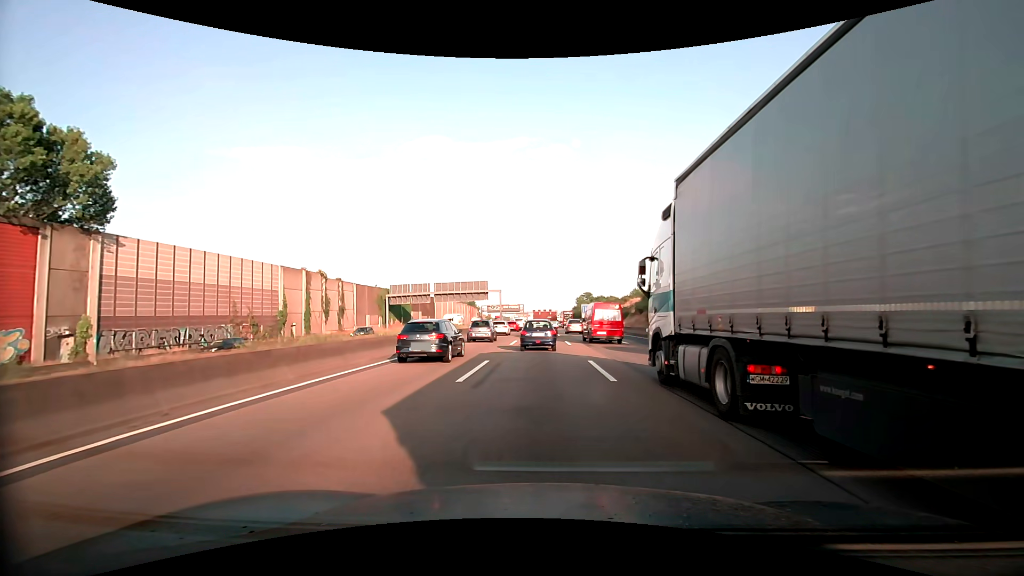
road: motorway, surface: asphalt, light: Day
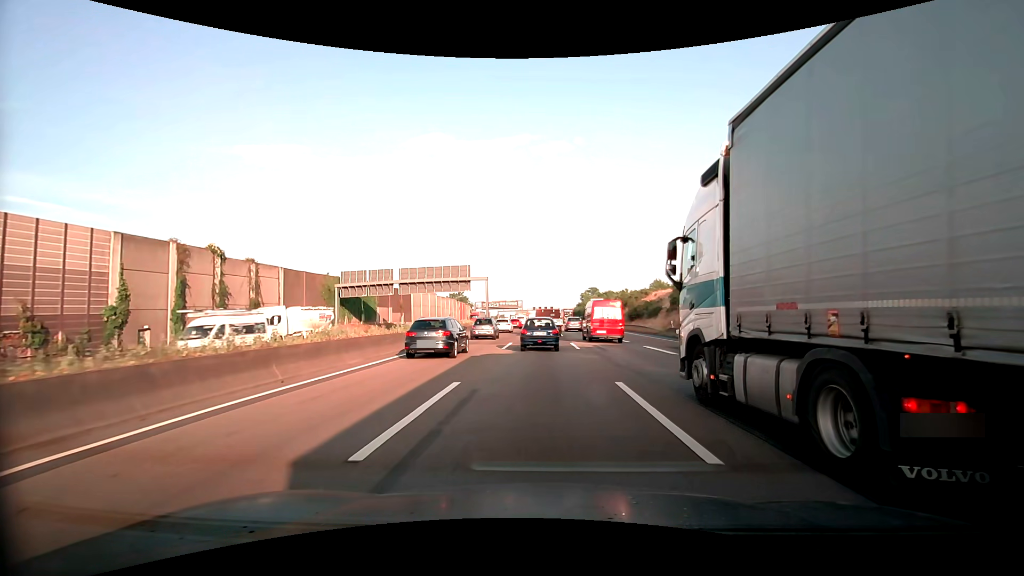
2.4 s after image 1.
(-0.2, +24.4) m; -1°
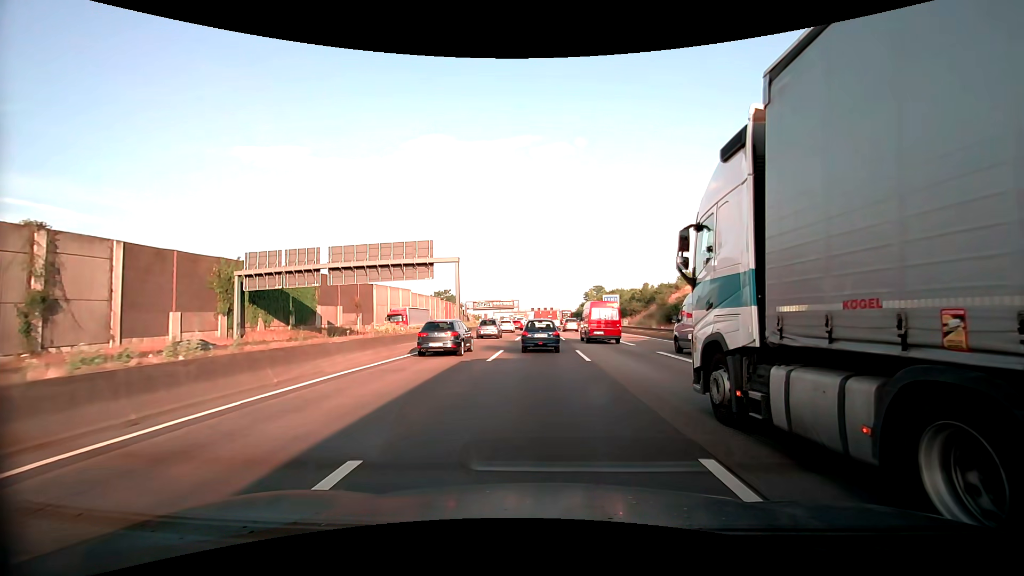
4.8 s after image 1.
(+0.2, +23.9) m; +1°
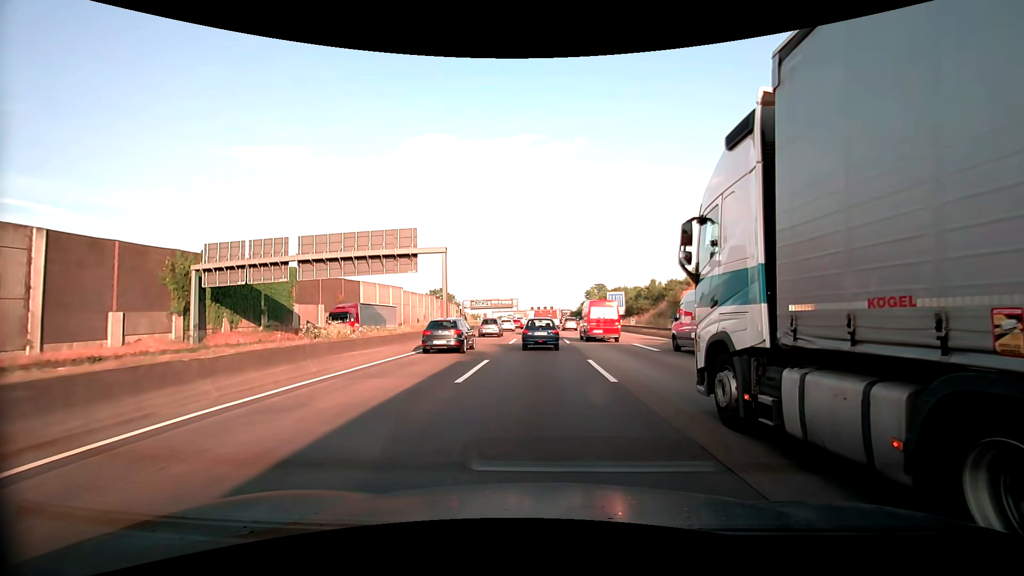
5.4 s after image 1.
(0.0, +6.1) m; 0°
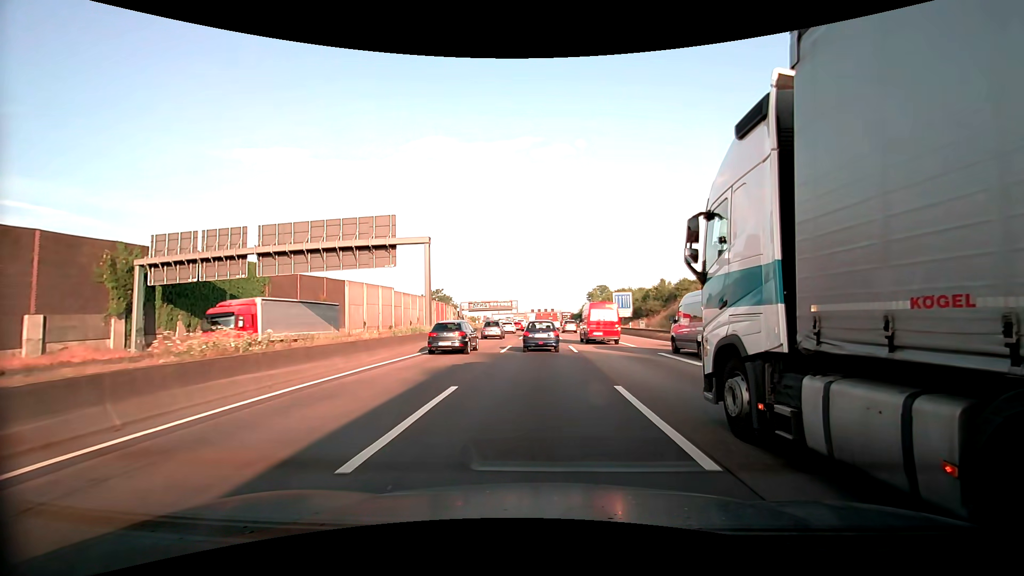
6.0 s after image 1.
(-0.1, +6.3) m; 0°
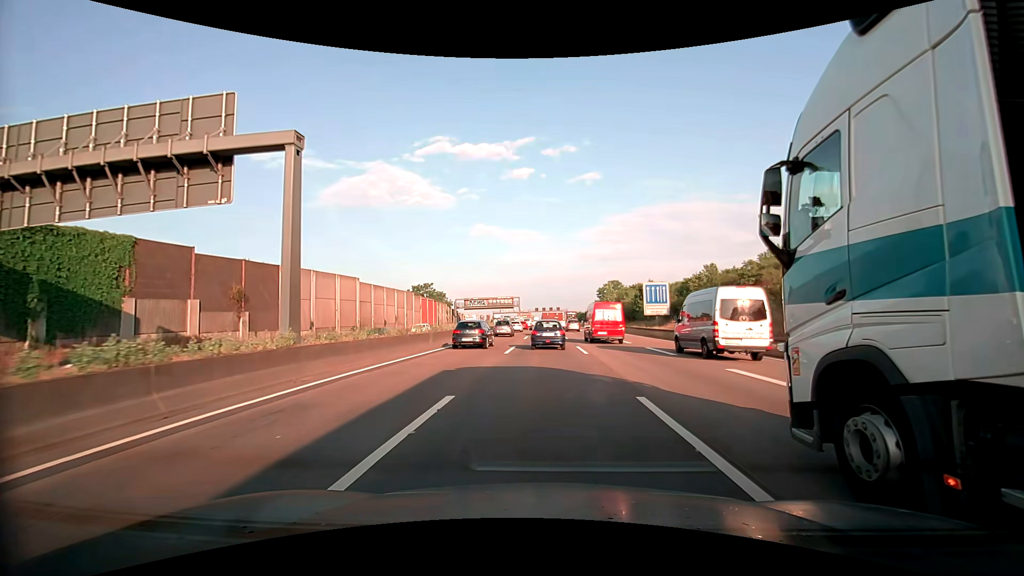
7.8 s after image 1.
(-0.2, +19.7) m; -1°
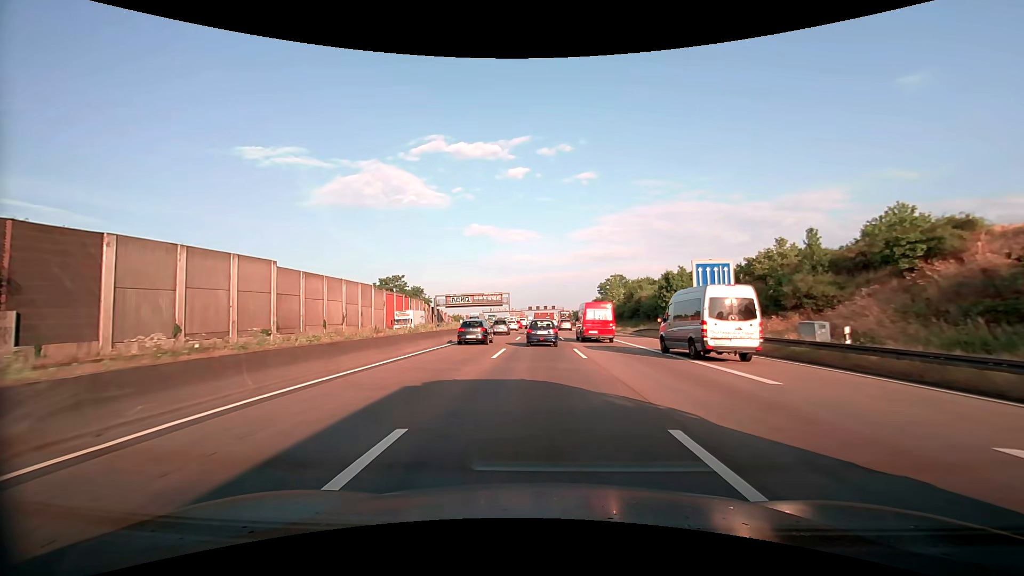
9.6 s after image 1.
(+0.2, +20.9) m; +1°
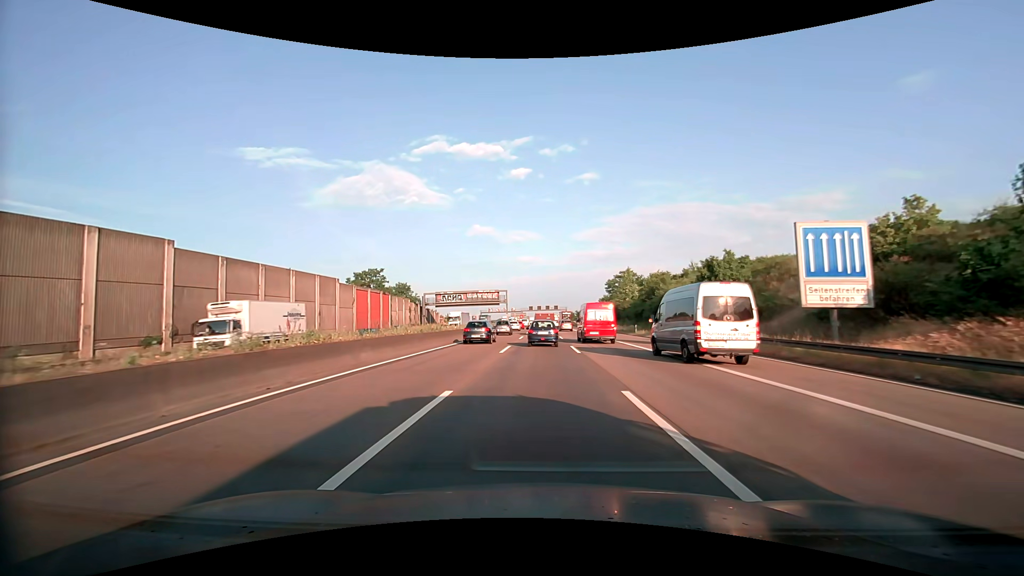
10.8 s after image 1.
(-0.1, +14.6) m; -1°
(0, +10) (0, +20) (0, +30) (0, +40) (0, +50) (0, +60) (0, +70) (0, +80) (0, +90) (0, +100) m
